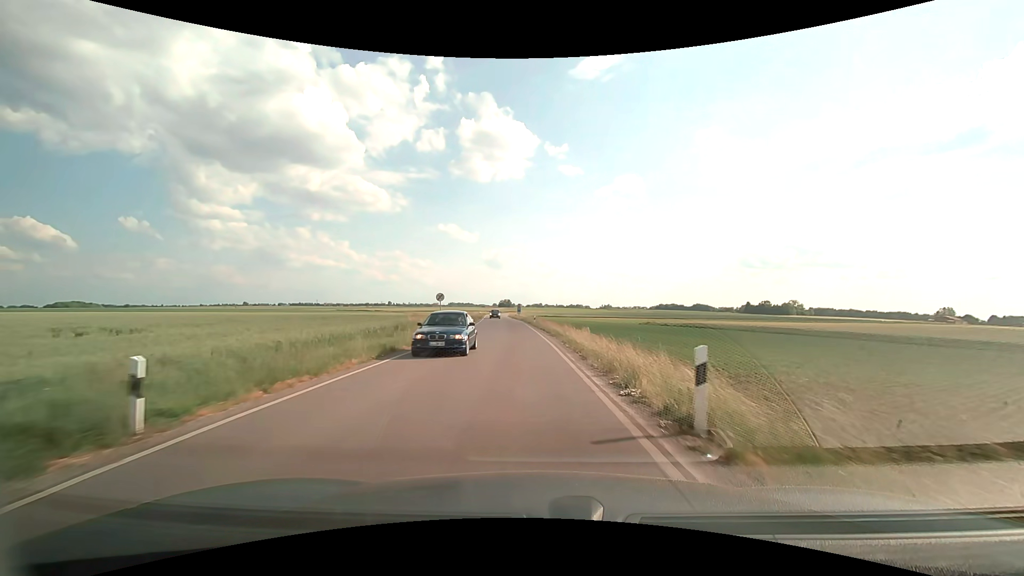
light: Day
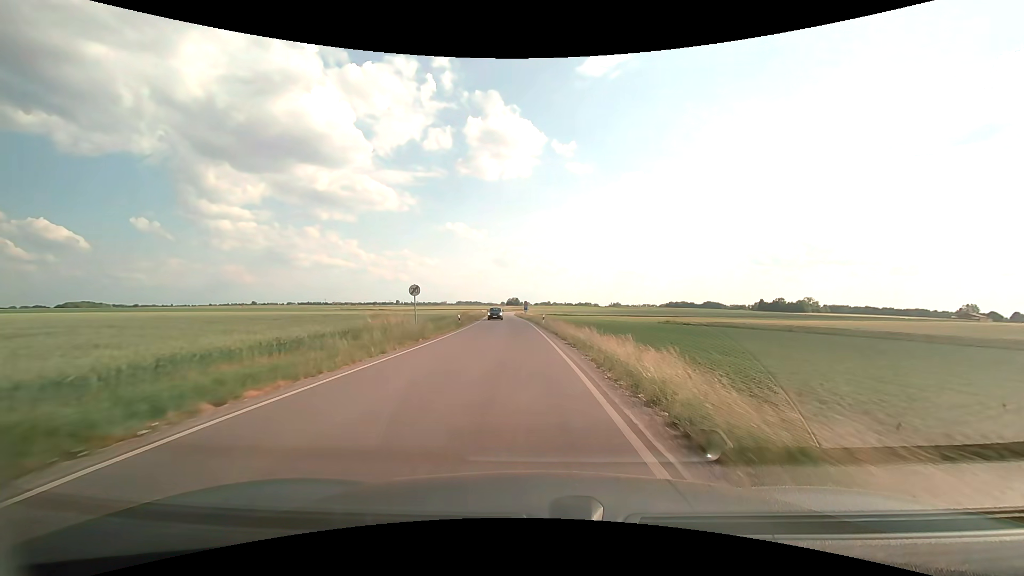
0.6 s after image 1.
(-0.1, +9.9) m; -1°
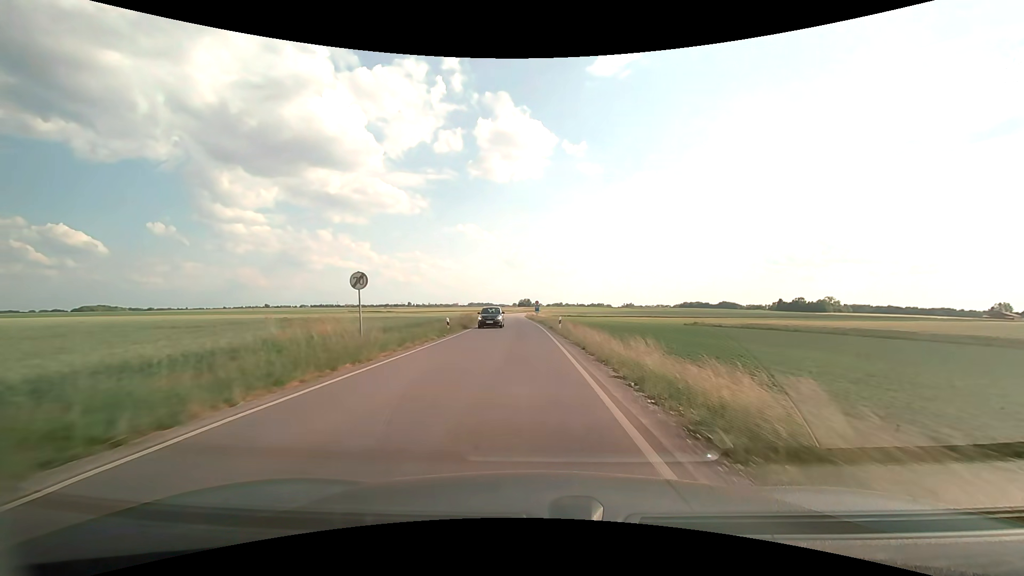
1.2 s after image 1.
(-0.1, +10.0) m; -1°
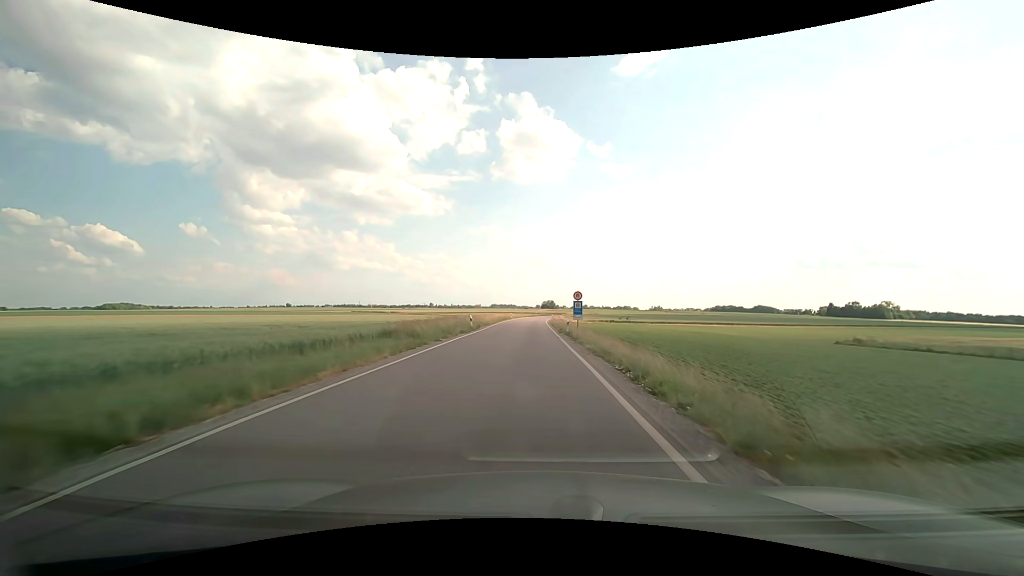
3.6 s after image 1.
(-1.2, +41.8) m; -3°
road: secondary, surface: asphalt
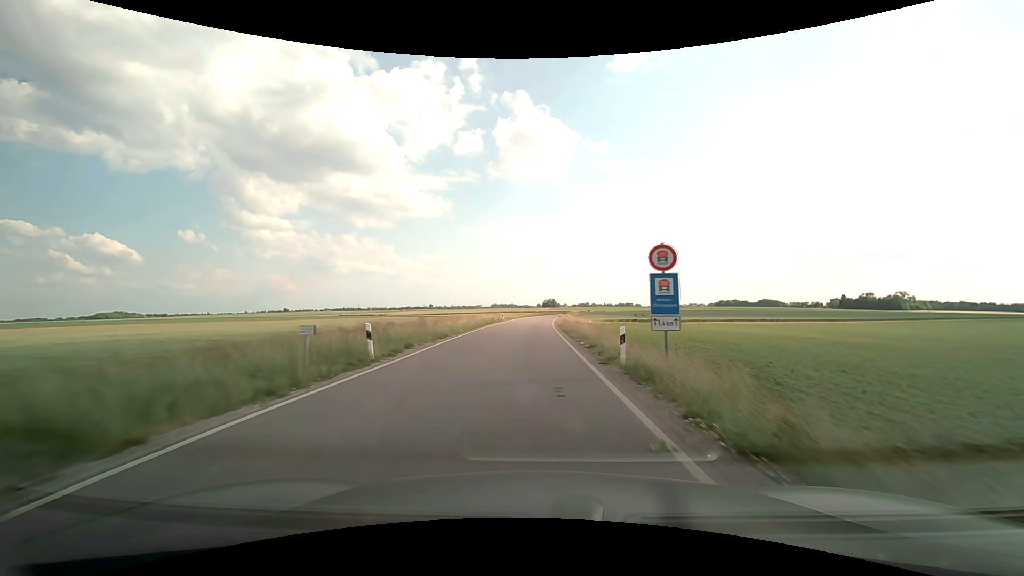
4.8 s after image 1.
(-0.1, +22.1) m; 0°
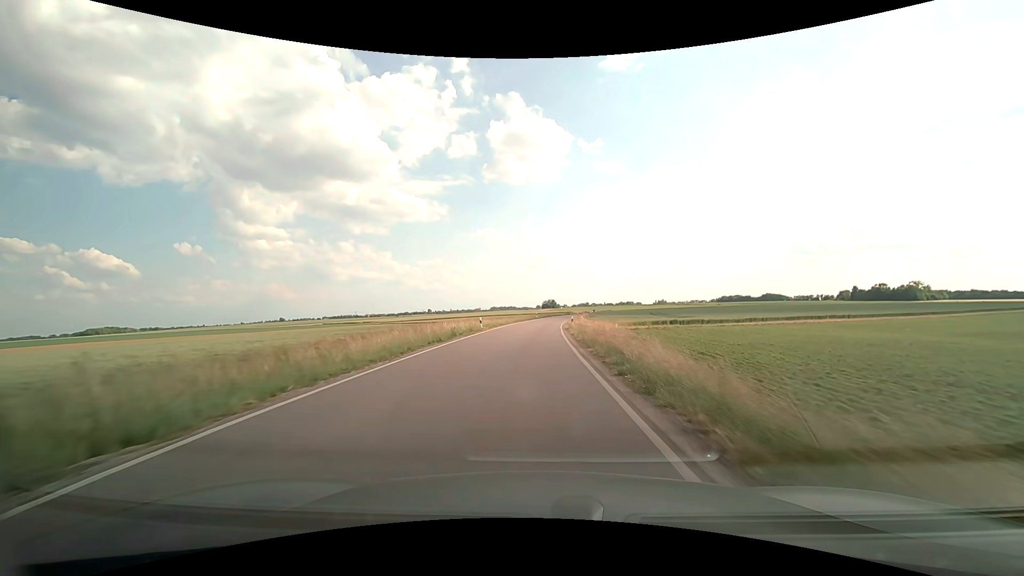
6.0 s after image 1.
(0.0, +22.8) m; 0°
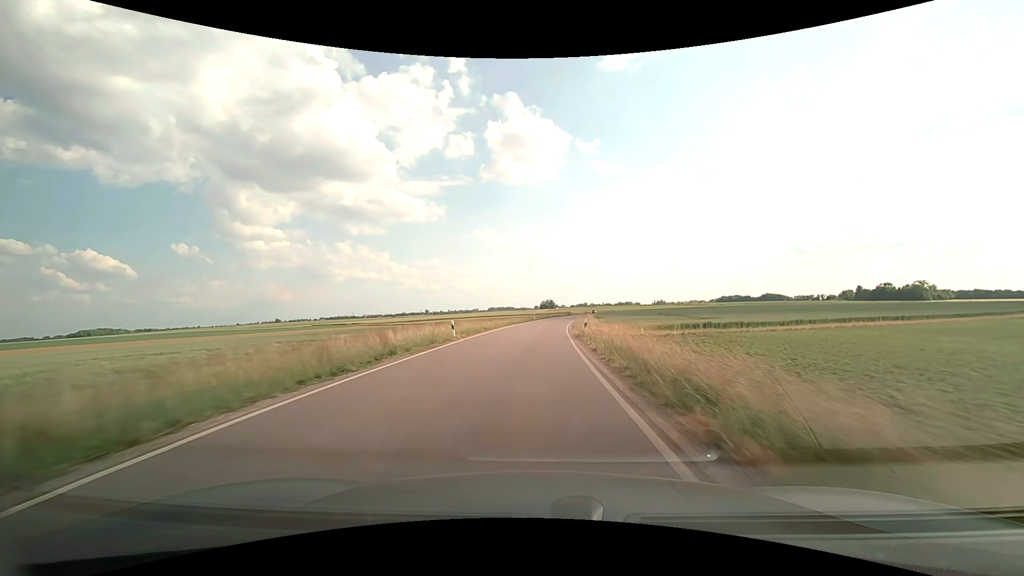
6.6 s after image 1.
(0.0, +11.7) m; 0°
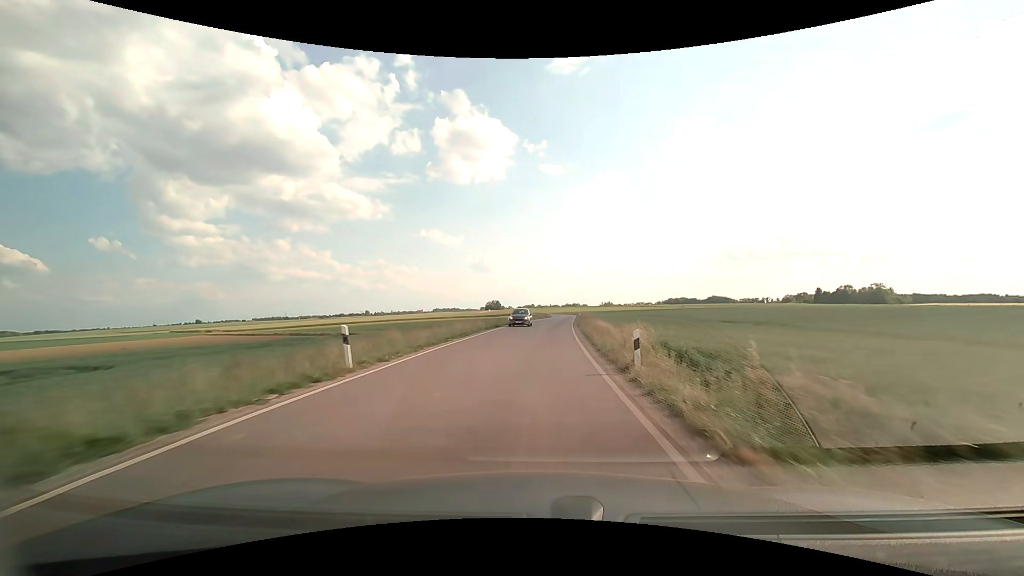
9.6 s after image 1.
(+2.5, +60.2) m; +6°
(0, +10) (0, +20) (+1, +30) (+1, +40) (+2, +50) (+3, +60) (+4, +70) (+5, +80) (+5, +90) (+6, +100) m
